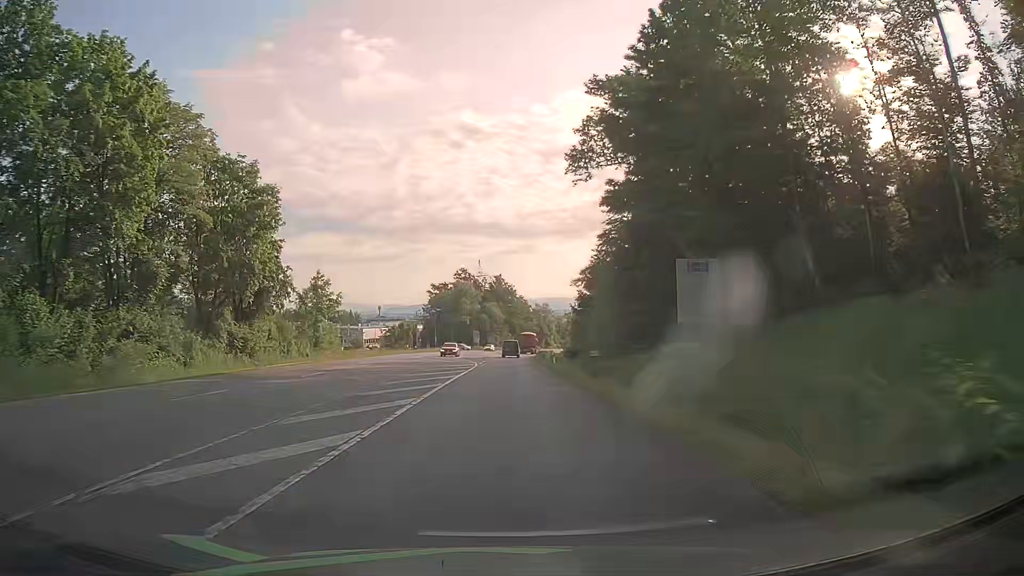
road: secondary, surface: asphalt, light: Day
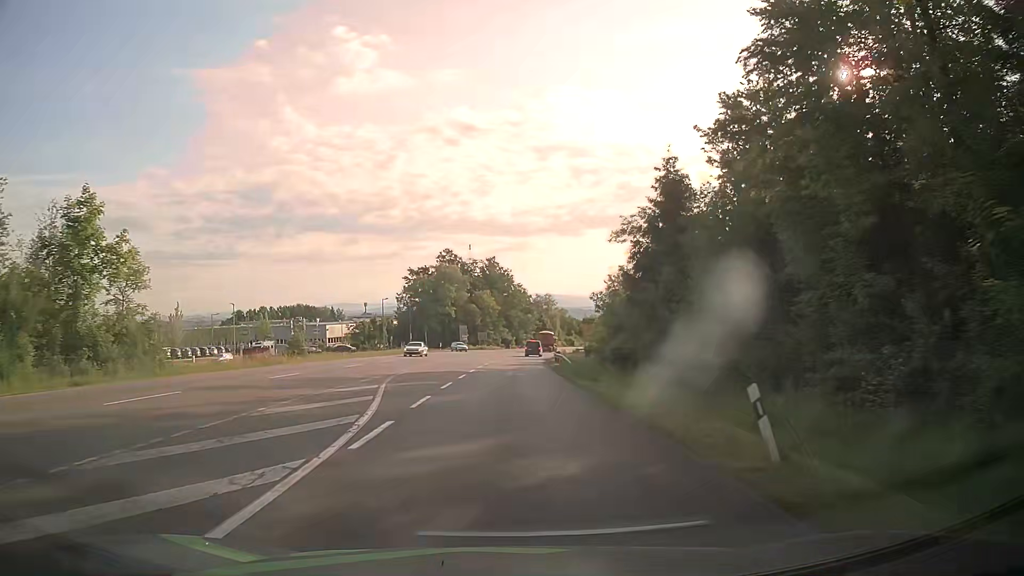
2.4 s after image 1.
(0.0, +36.8) m; 0°
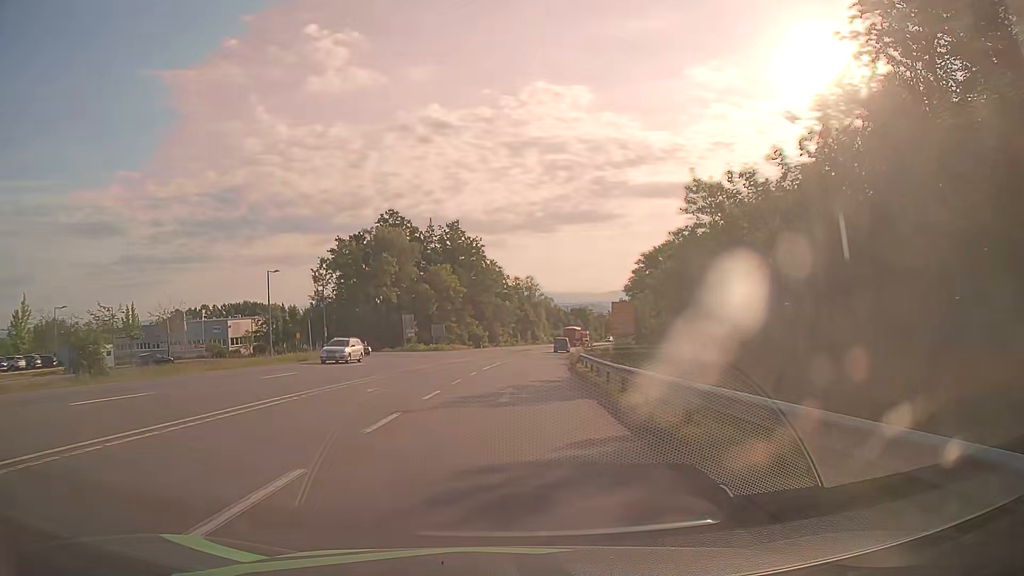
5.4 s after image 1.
(+0.7, +45.8) m; +2°
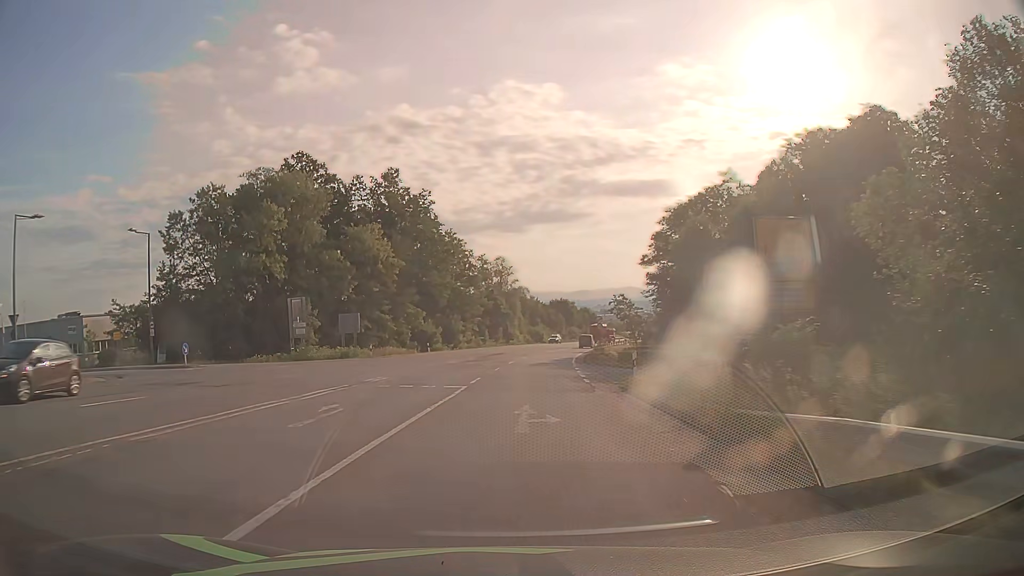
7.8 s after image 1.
(+1.1, +36.5) m; +3°
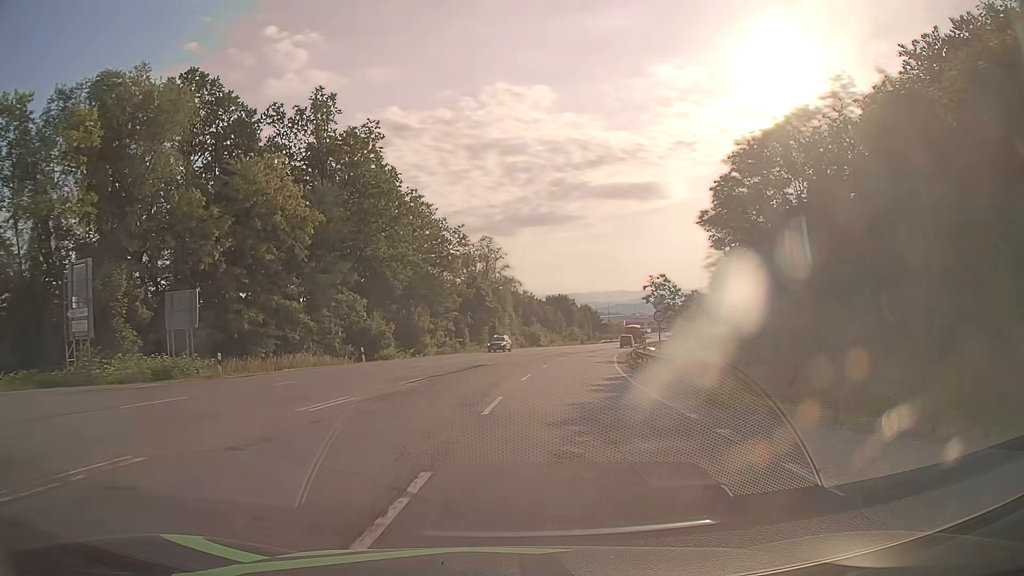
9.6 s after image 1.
(+0.1, +27.3) m; 0°
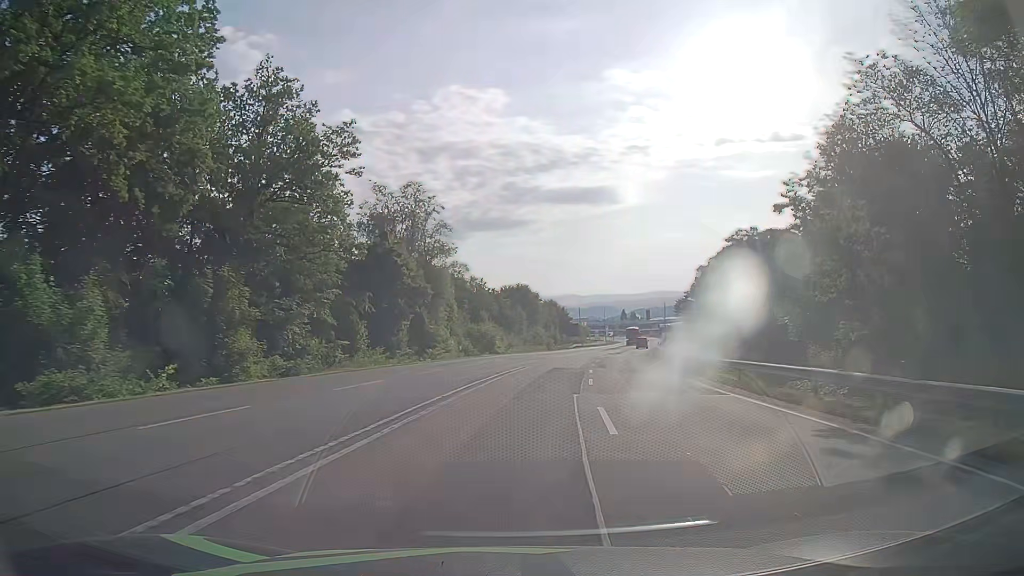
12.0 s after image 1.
(+1.1, +36.4) m; +5°
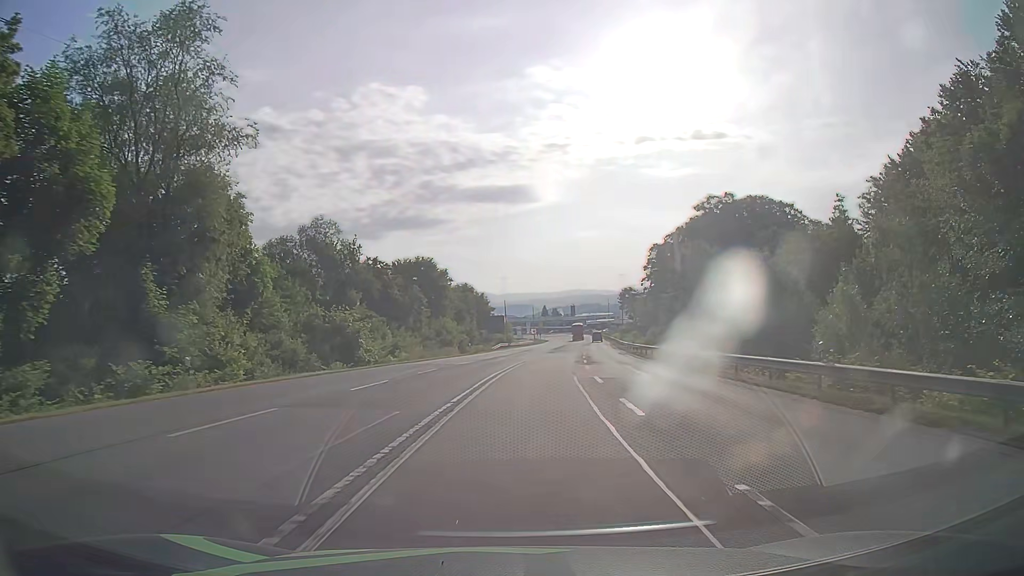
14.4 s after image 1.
(+2.3, +36.4) m; +7°
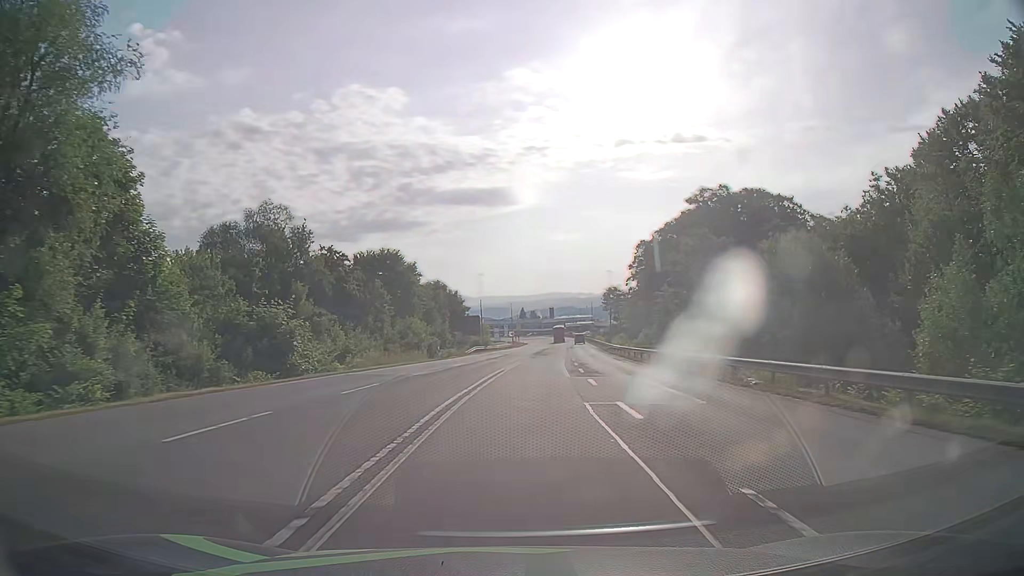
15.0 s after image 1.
(+0.2, +9.1) m; +2°
(0, +10) (+1, +20) (+1, +30) (+2, +40) (+3, +50) (+4, +60) (+4, +70) (+5, +80) (+6, +90) (+7, +100) m
